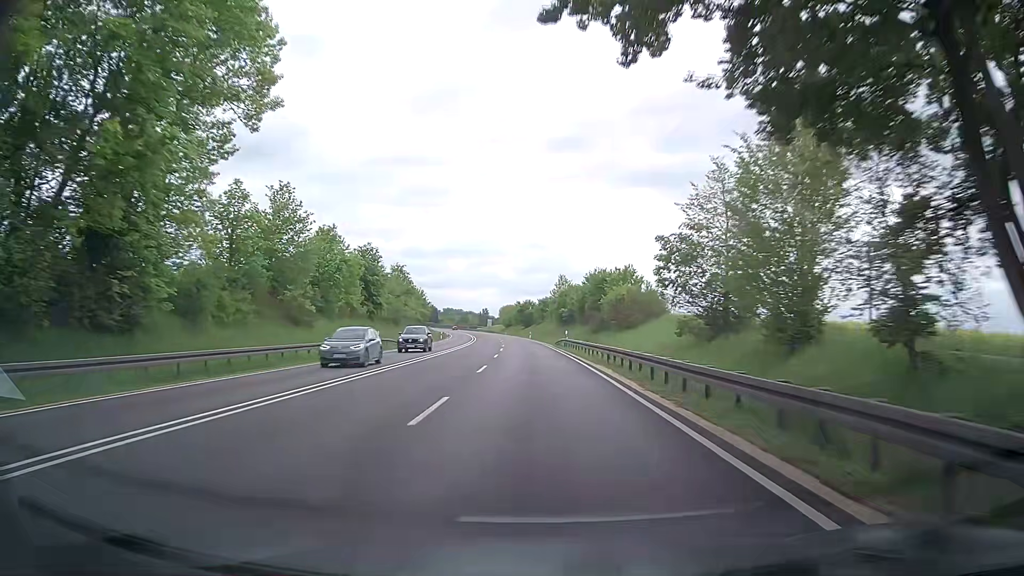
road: trunk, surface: asphalt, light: Day
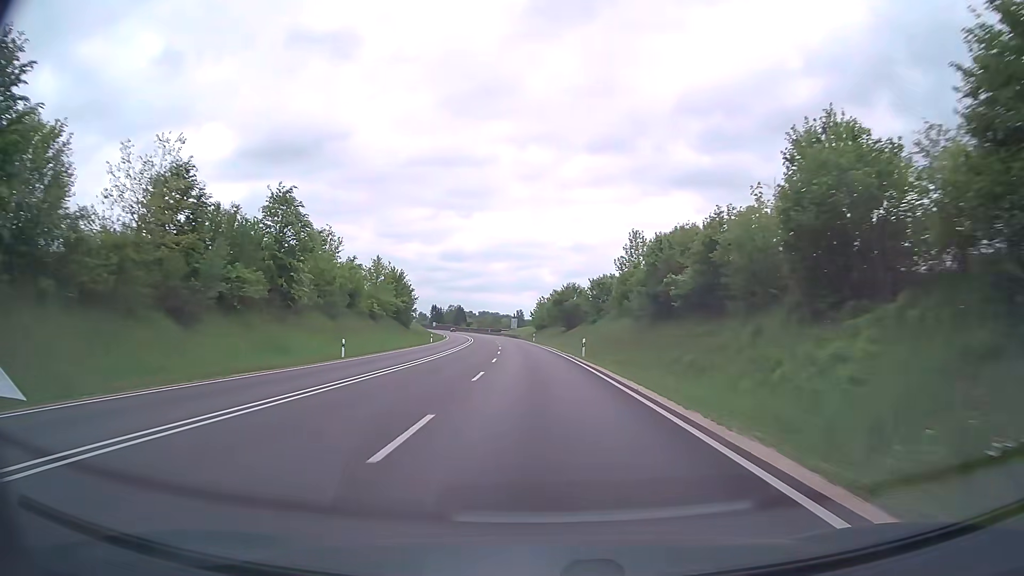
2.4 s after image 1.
(-1.9, +63.1) m; -4°
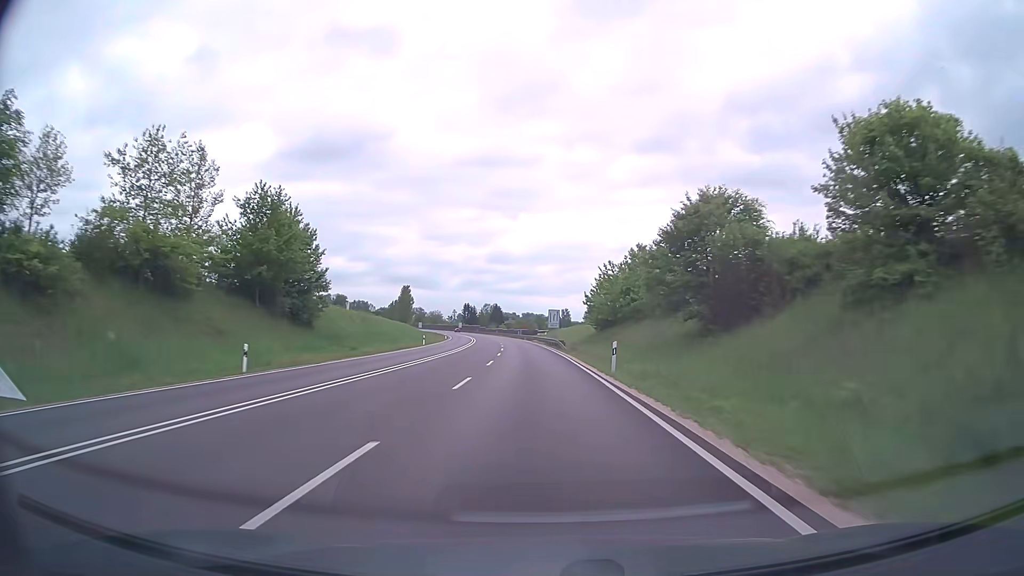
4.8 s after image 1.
(-1.7, +63.1) m; -4°
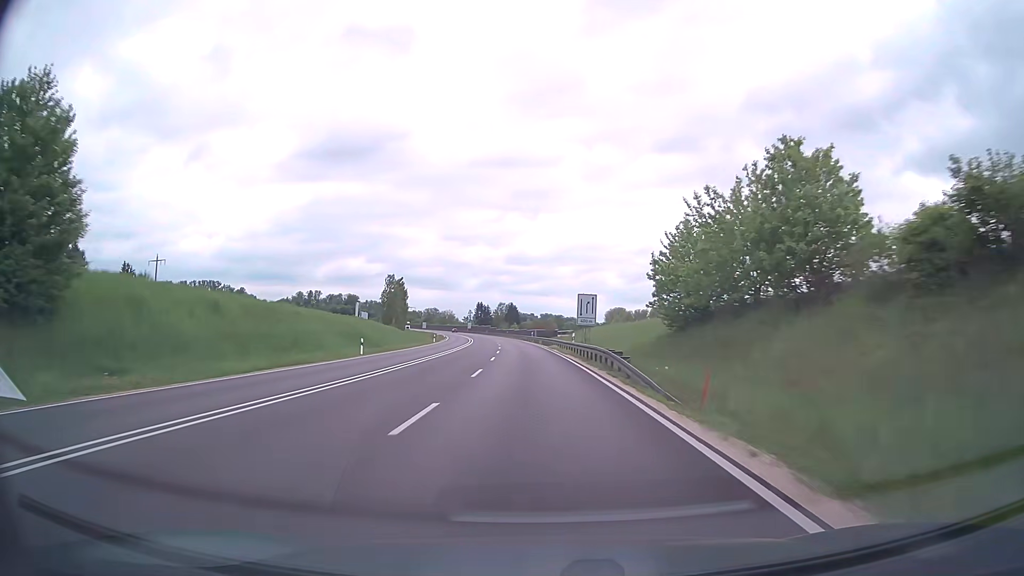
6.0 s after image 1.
(-0.5, +31.6) m; -2°
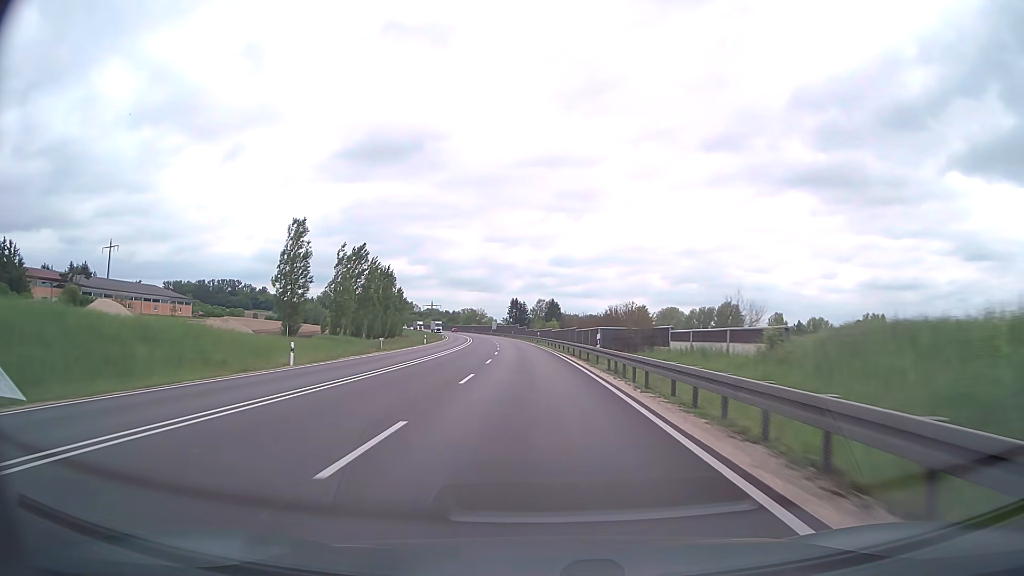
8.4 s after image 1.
(-1.4, +63.1) m; -3°
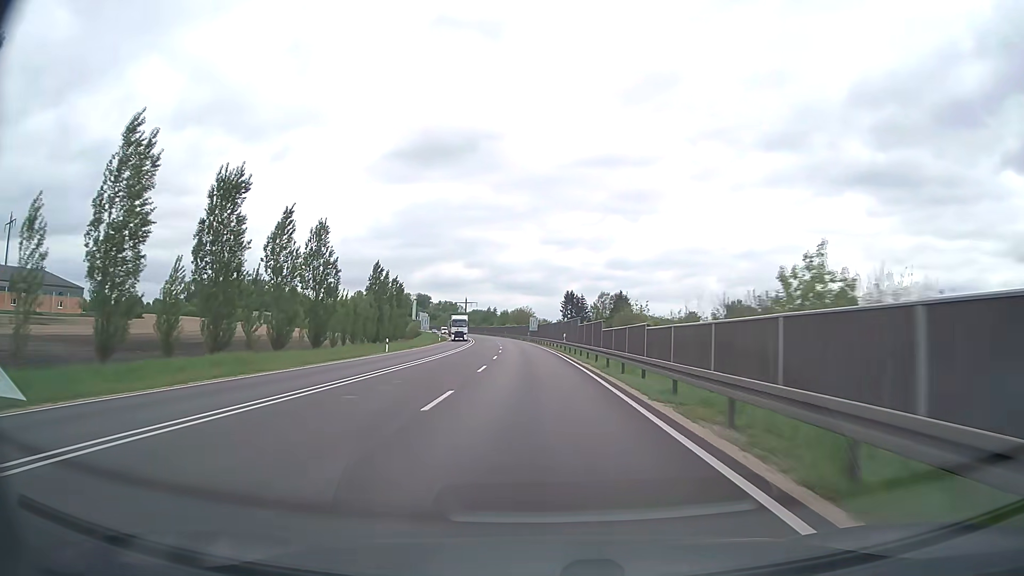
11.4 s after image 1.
(-3.4, +78.8) m; -5°
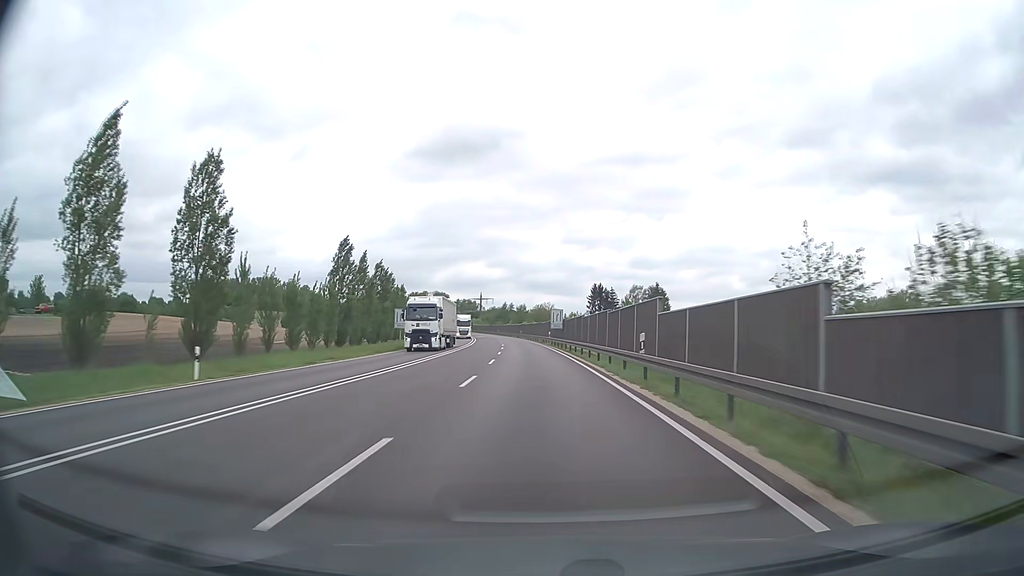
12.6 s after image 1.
(-0.5, +31.6) m; -2°
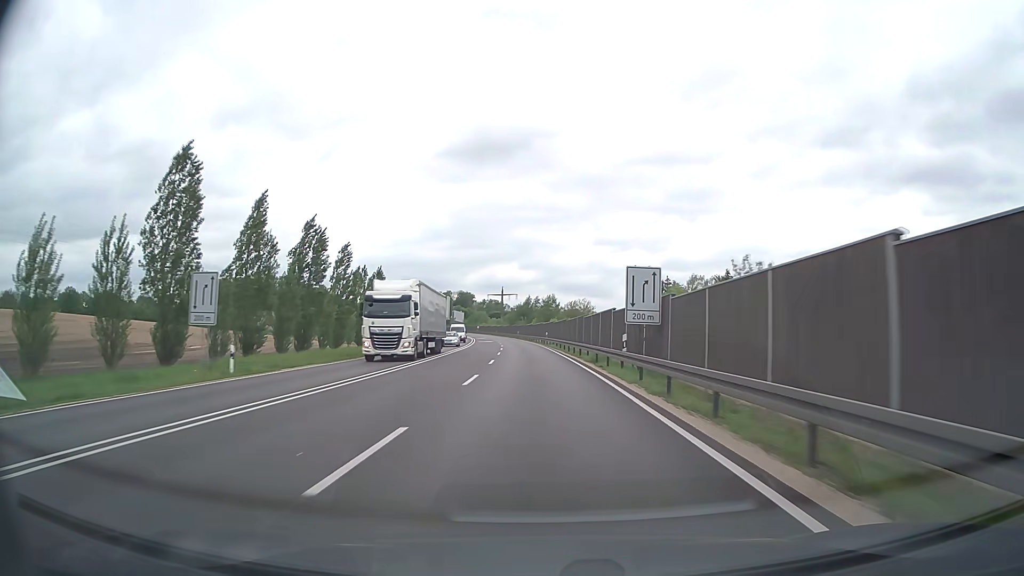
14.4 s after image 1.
(-1.0, +47.3) m; -3°
(0, +10) (0, +20) (0, +30) (-1, +40) (-1, +50) (-2, +60) (-3, +70) (-3, +80) (-4, +90) (-5, +100) m
